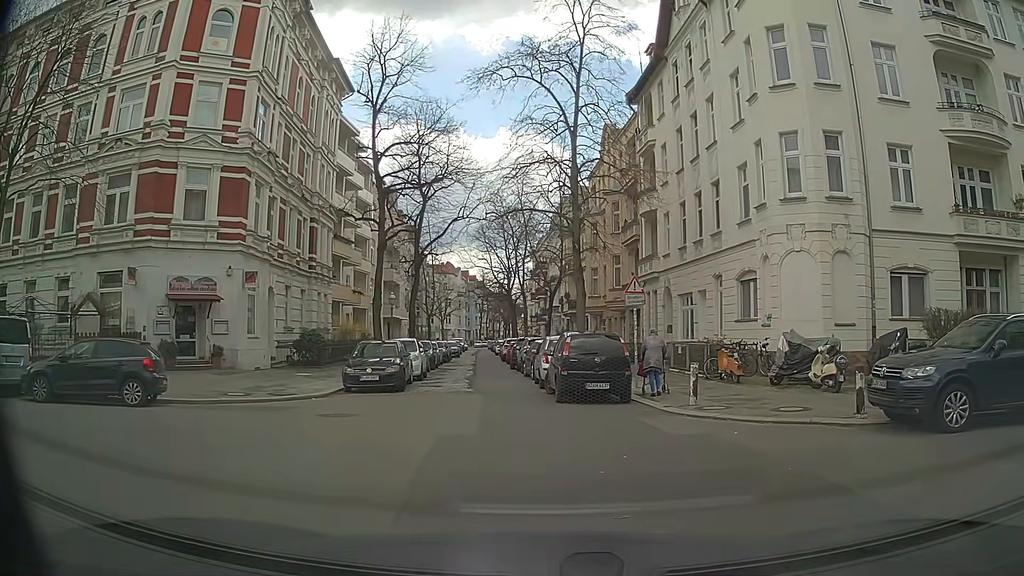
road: residential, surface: asphalt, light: Day
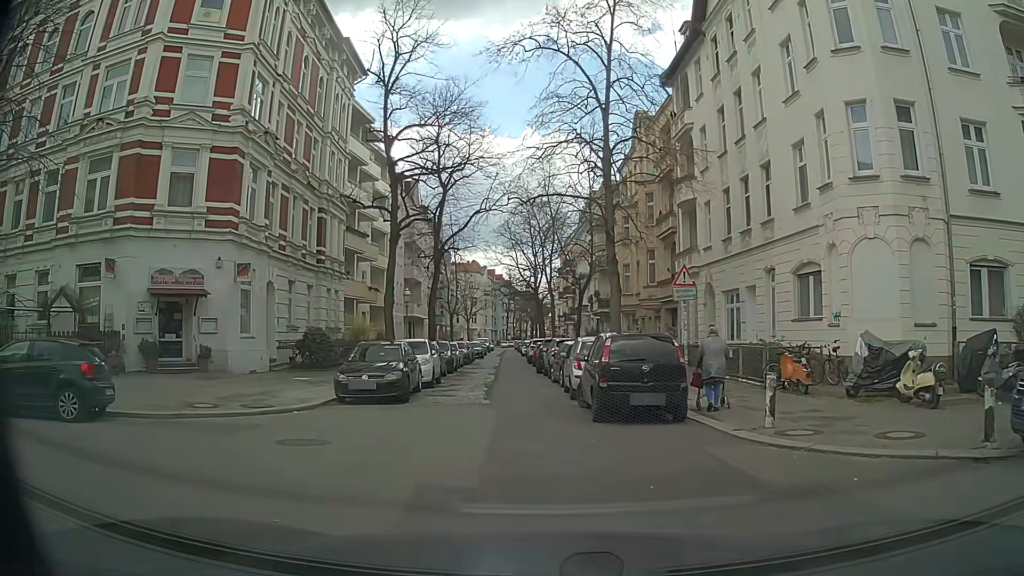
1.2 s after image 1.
(+0.2, +3.4) m; +1°
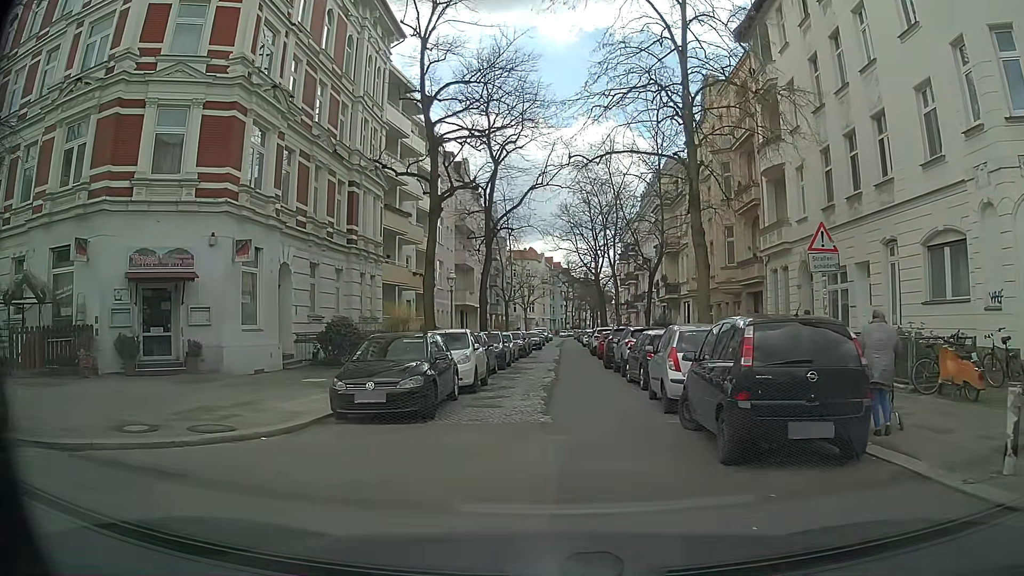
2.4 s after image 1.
(-0.2, +5.0) m; -4°
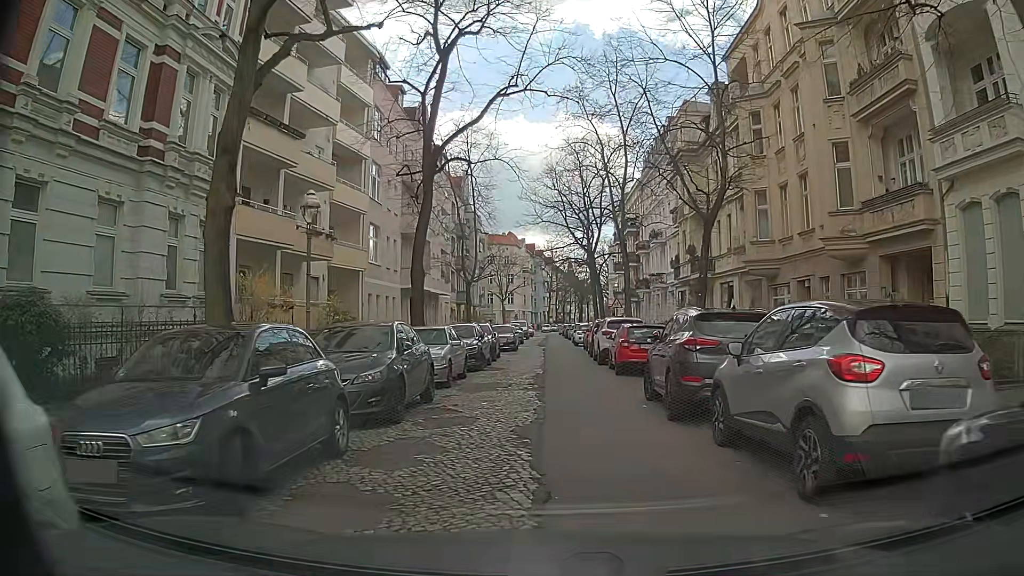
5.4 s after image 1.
(+0.1, +16.4) m; -1°
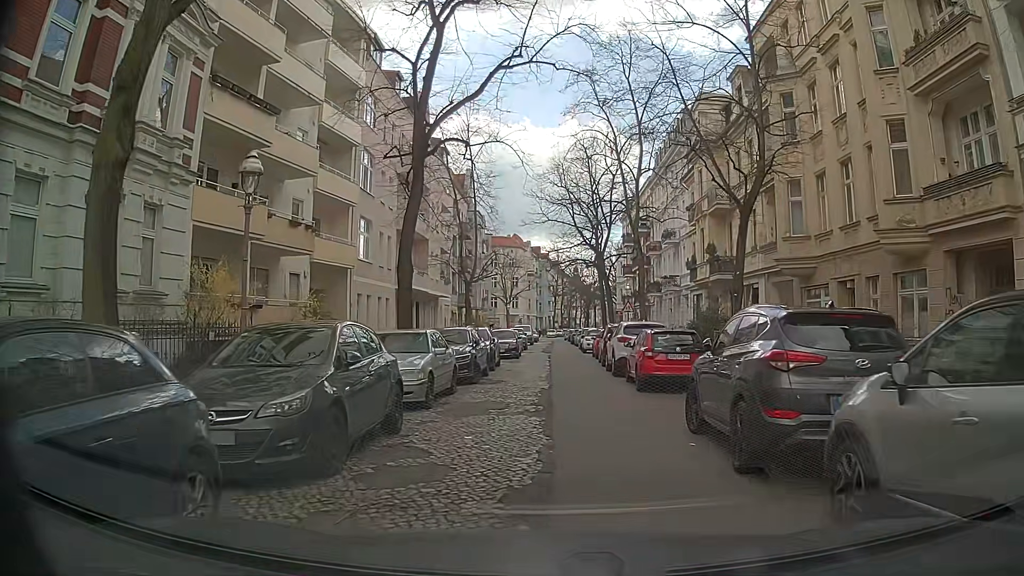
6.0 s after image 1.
(+0.1, +3.3) m; -1°
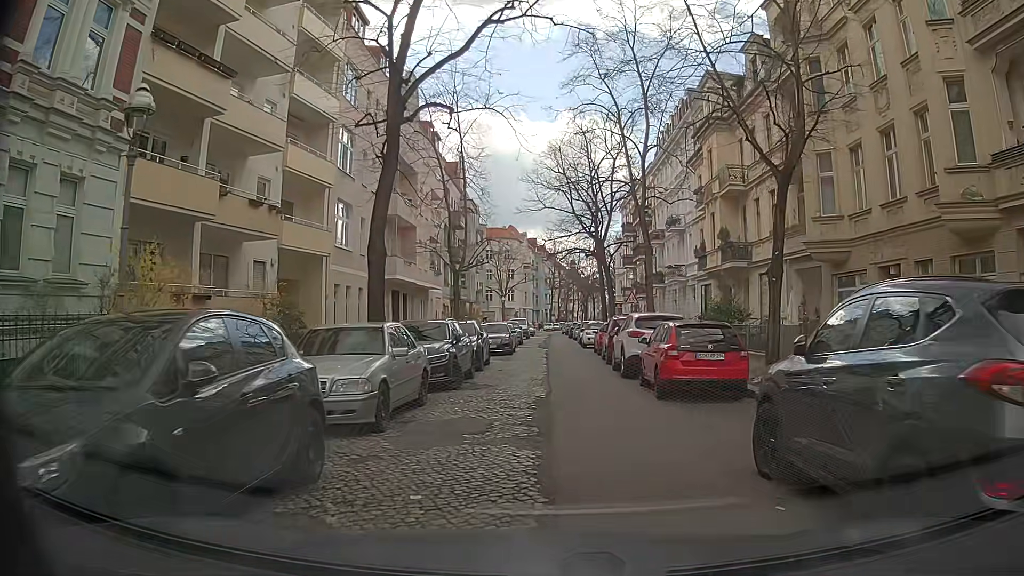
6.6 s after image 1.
(+0.1, +3.3) m; +2°
